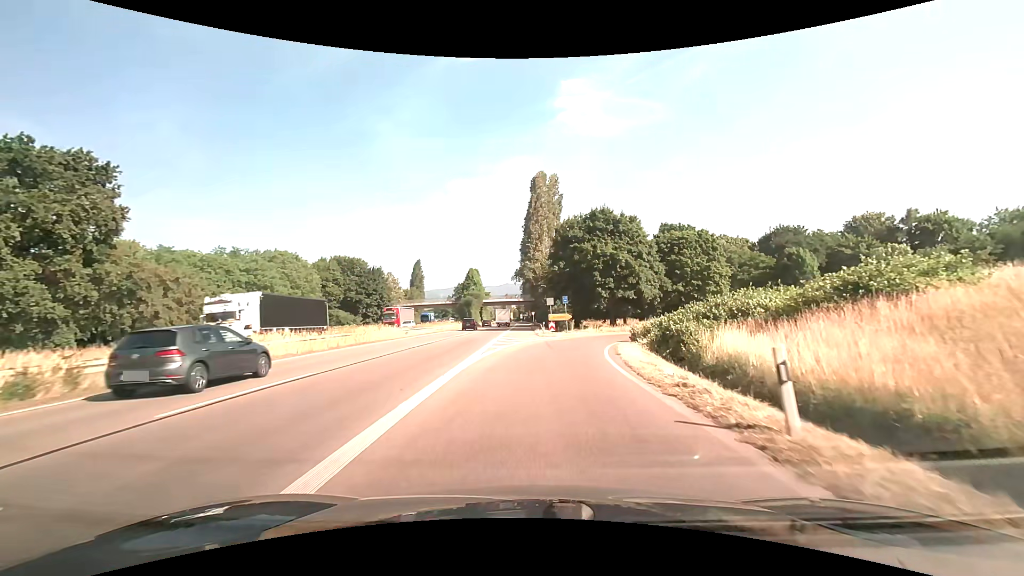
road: trunk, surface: asphalt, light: Day
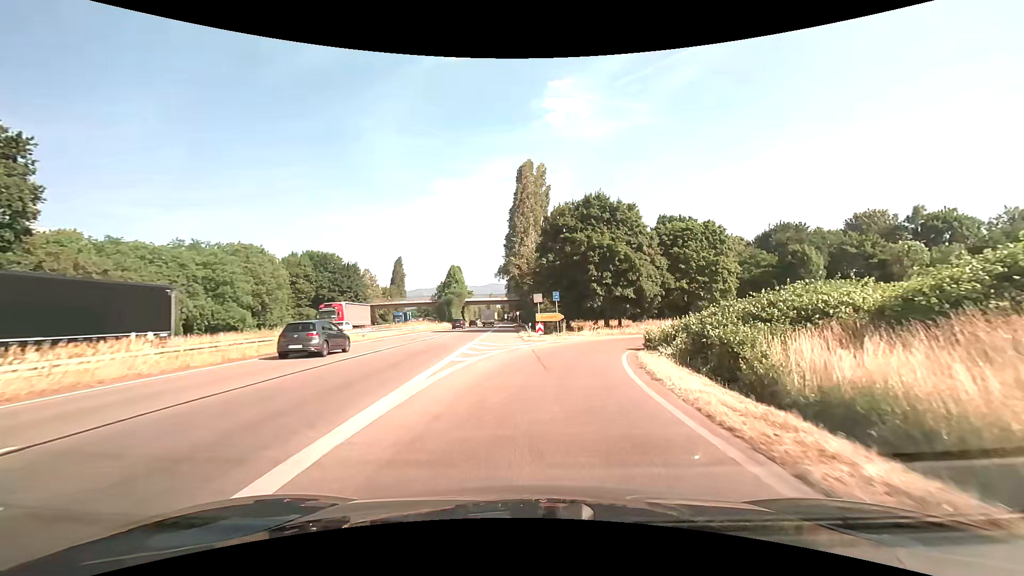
(+0.1, +7.5) m; +1°
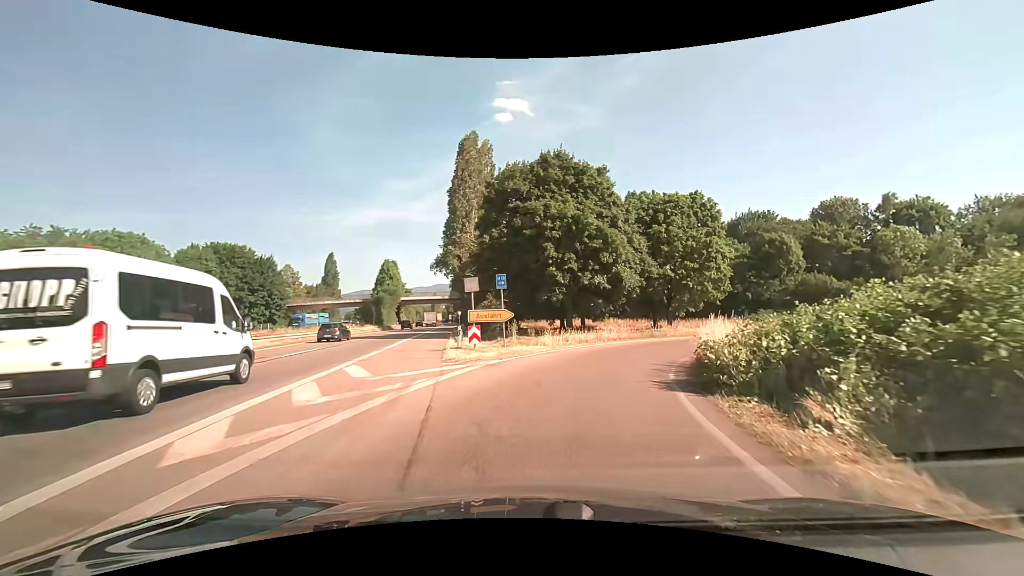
(+0.8, +13.8) m; +6°
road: trunk_link
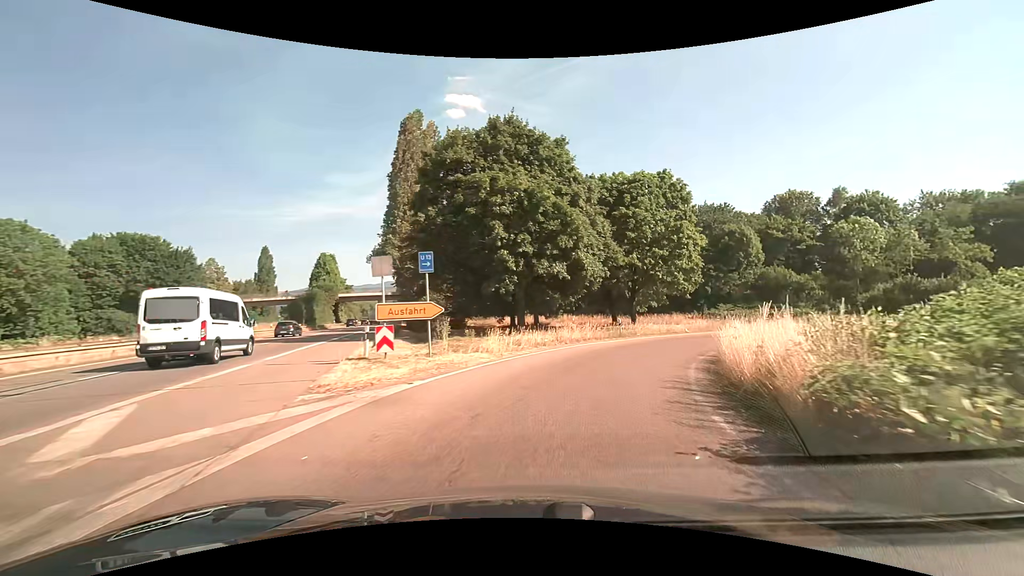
(+0.3, +6.4) m; +6°
